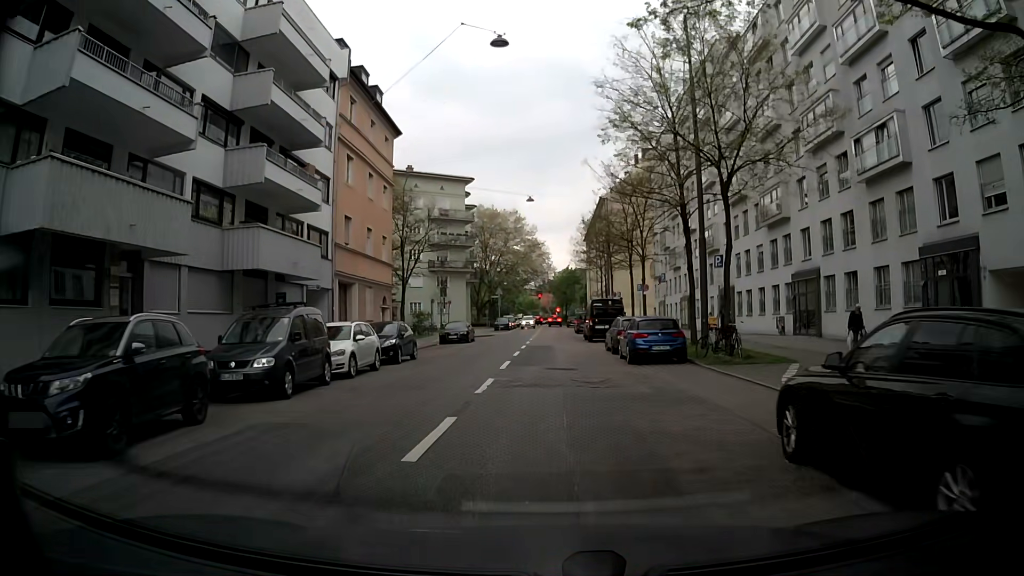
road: tertiary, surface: asphalt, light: Day
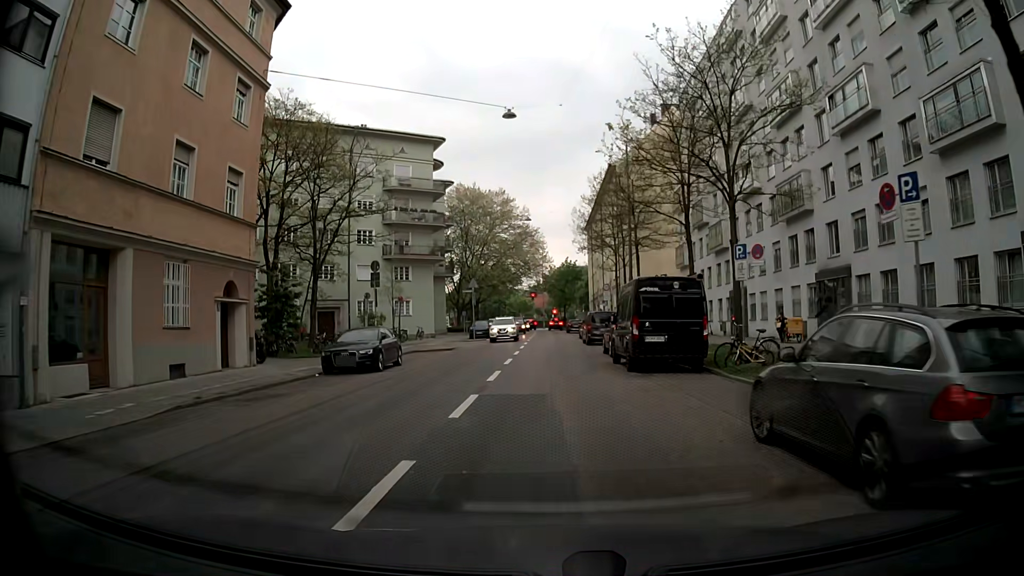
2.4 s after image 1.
(+0.2, +21.4) m; +1°
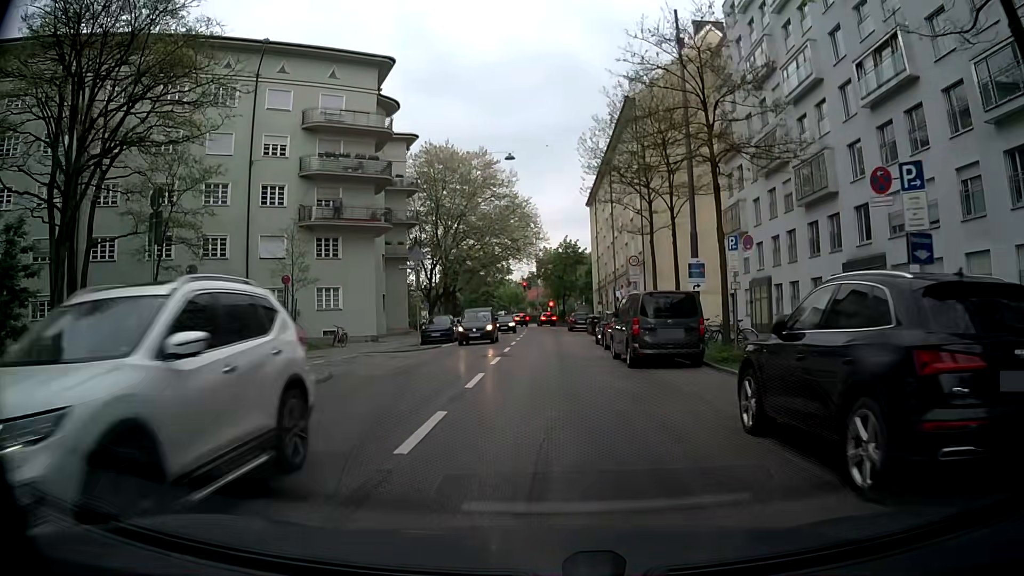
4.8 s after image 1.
(0.0, +21.0) m; +1°
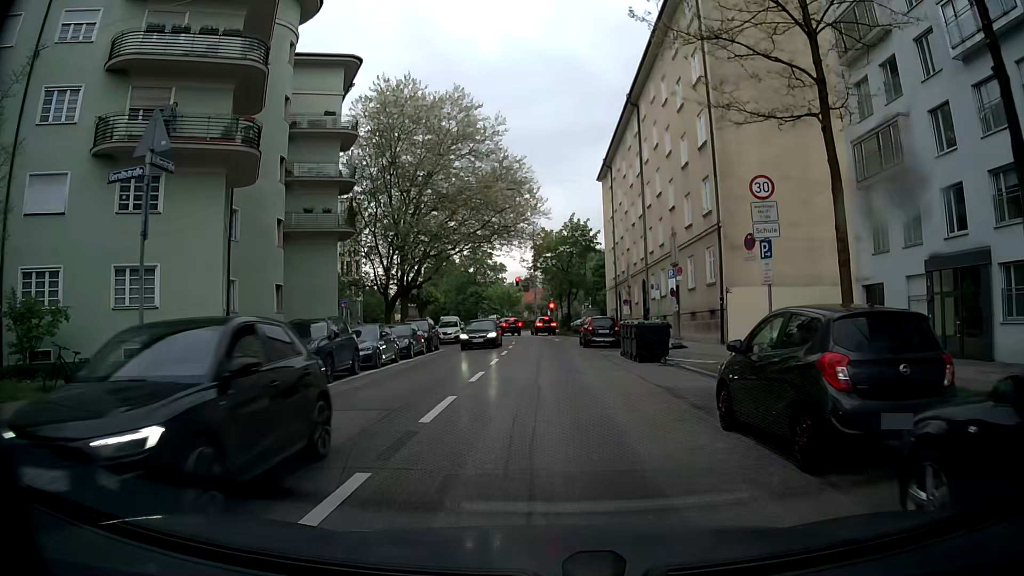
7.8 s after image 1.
(-0.2, +22.0) m; 0°
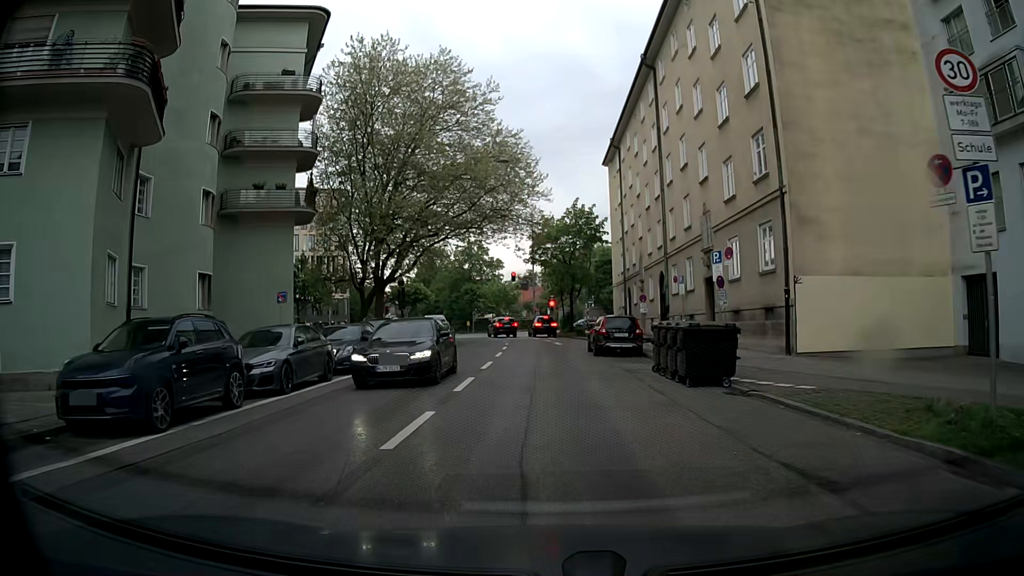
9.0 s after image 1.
(-0.1, +7.9) m; 0°
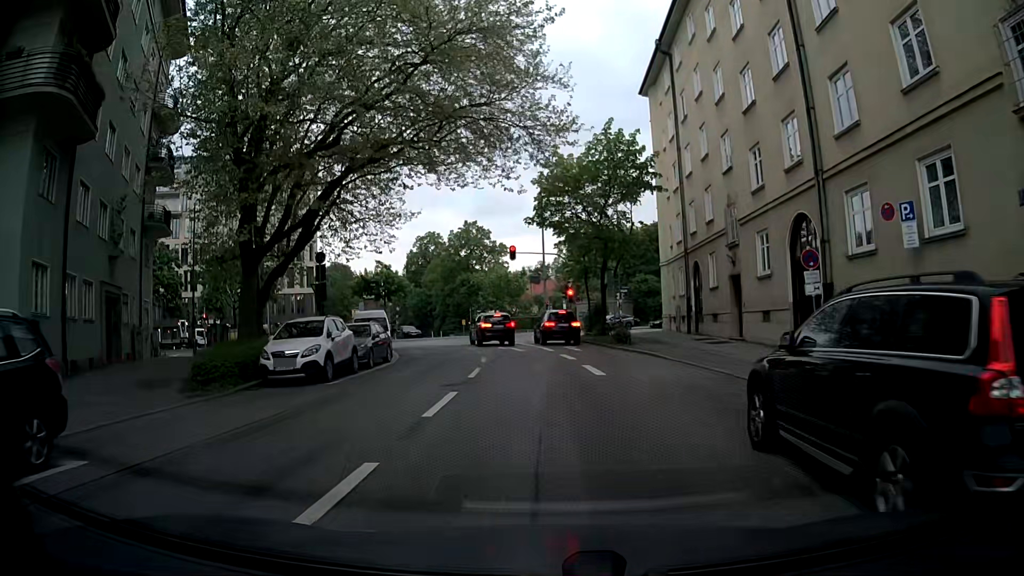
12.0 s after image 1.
(-0.2, +22.2) m; 0°
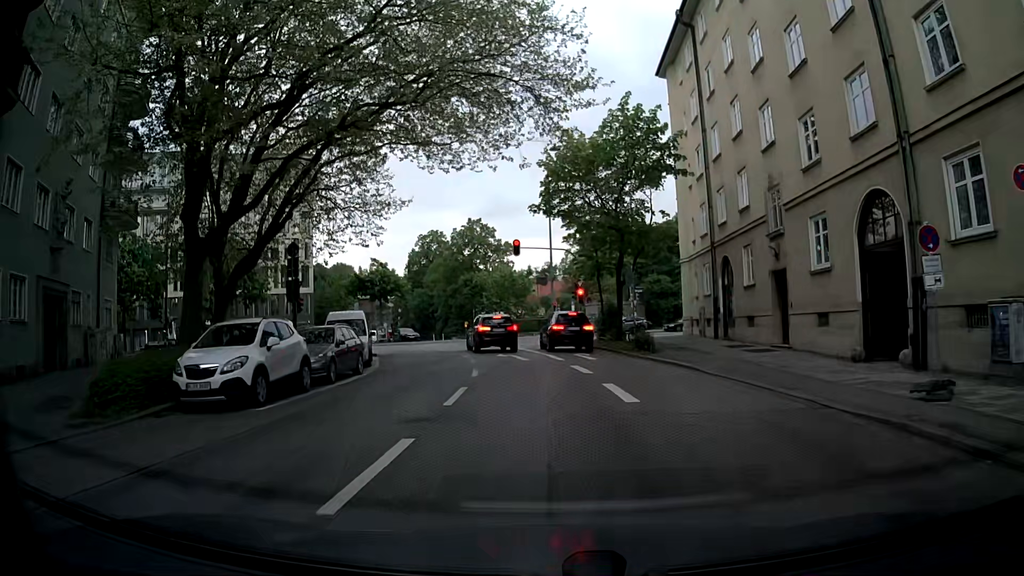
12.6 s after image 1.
(-0.1, +4.5) m; -2°
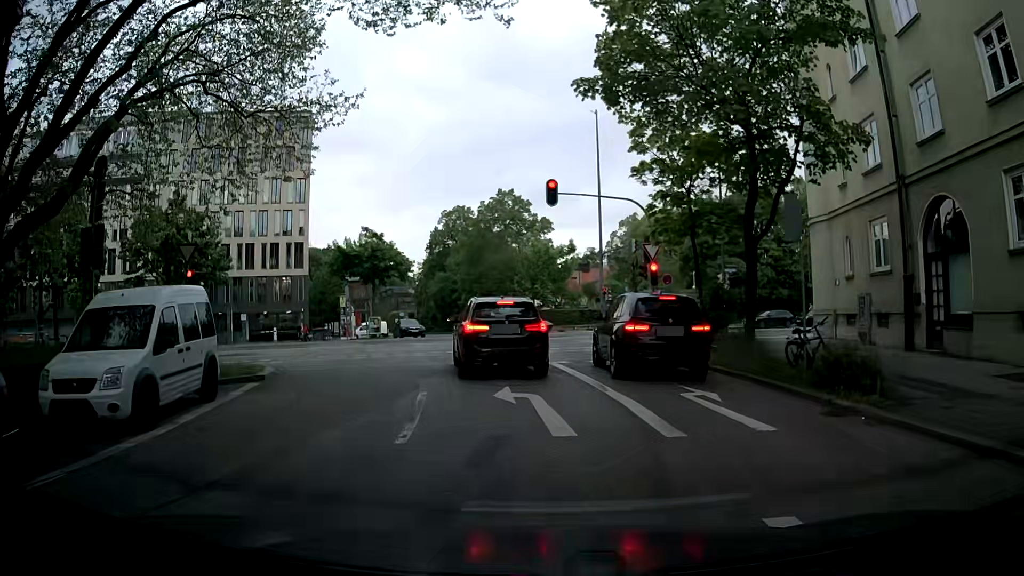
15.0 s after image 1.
(-0.2, +15.3) m; -4°
